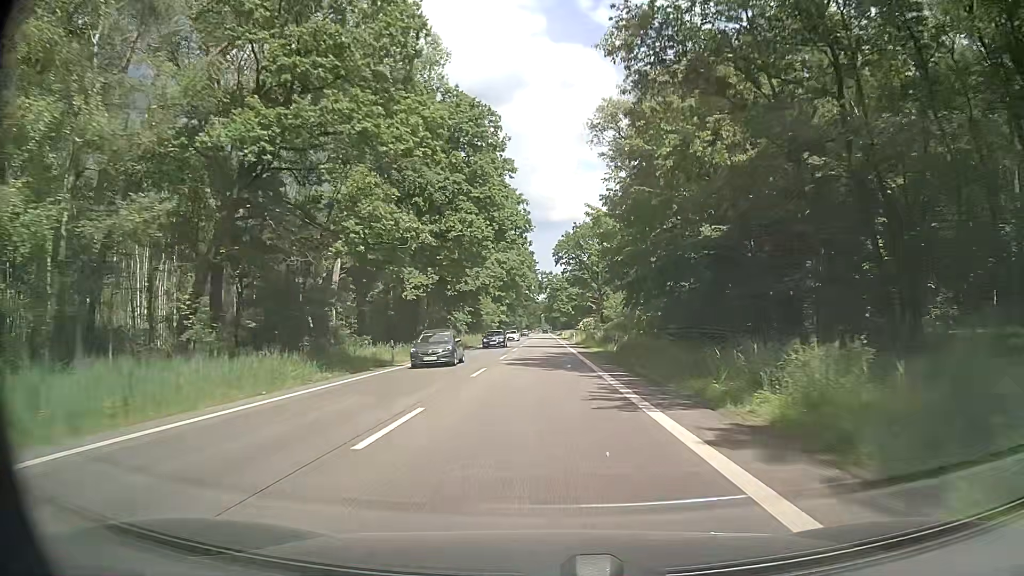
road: secondary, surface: asphalt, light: Day
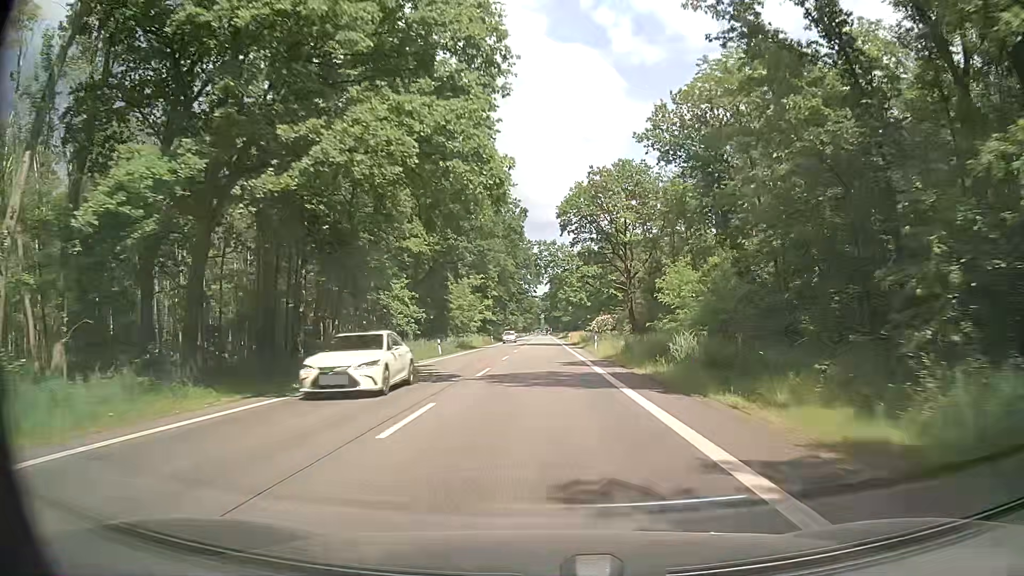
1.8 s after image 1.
(-0.2, +35.7) m; 0°
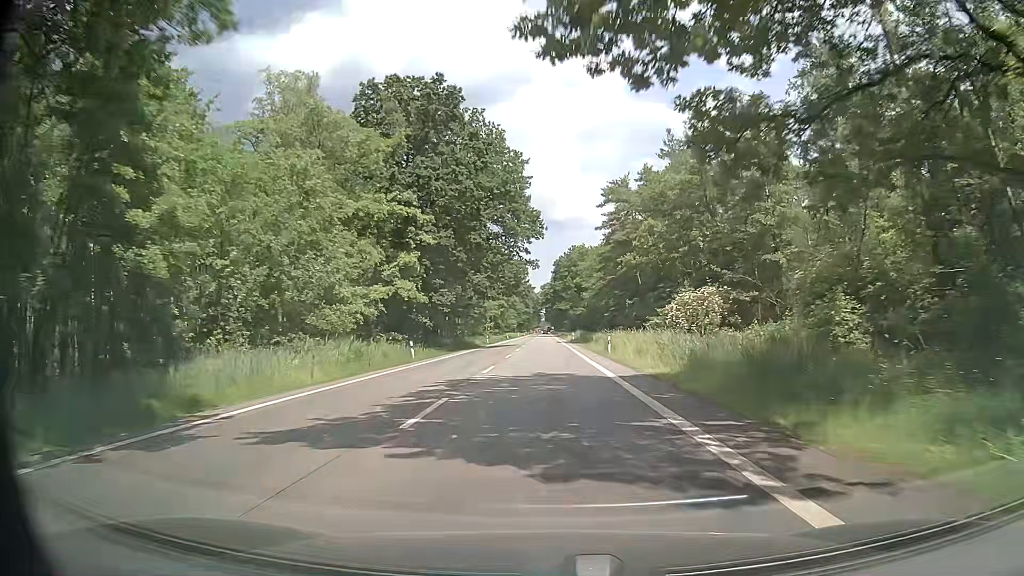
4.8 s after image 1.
(-0.2, +60.1) m; -1°
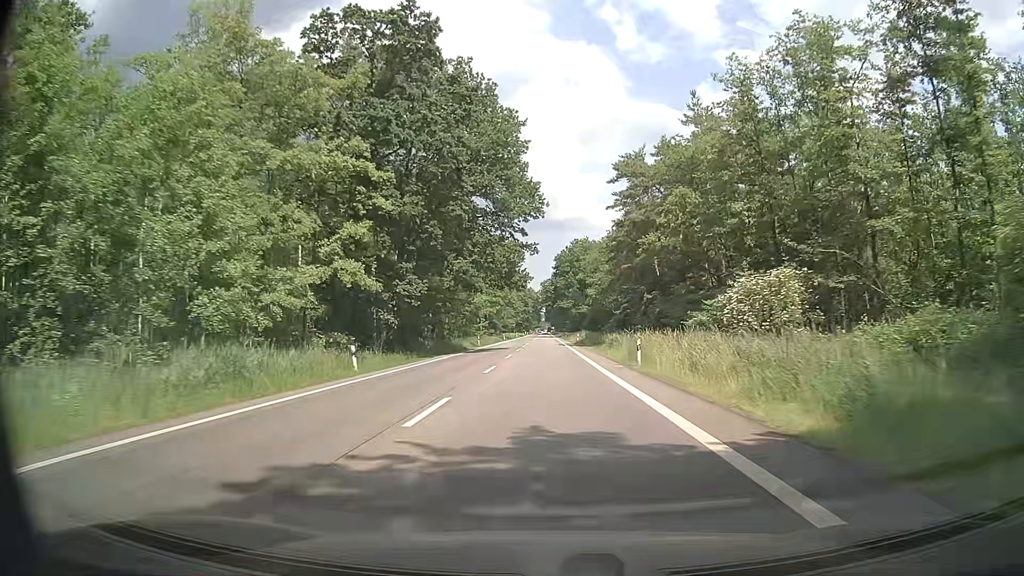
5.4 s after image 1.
(0.0, +12.1) m; 0°
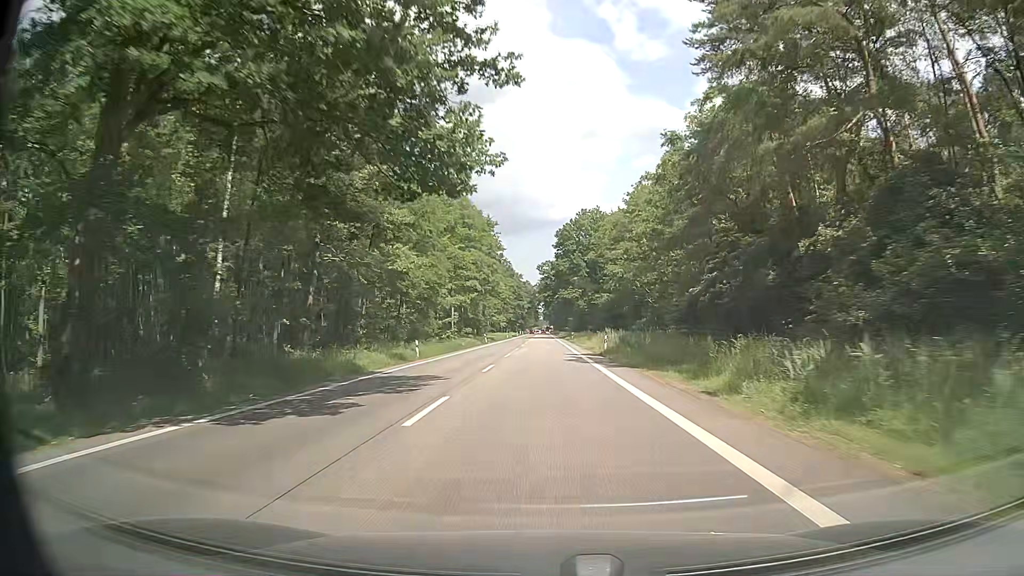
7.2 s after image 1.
(+0.2, +36.5) m; +1°
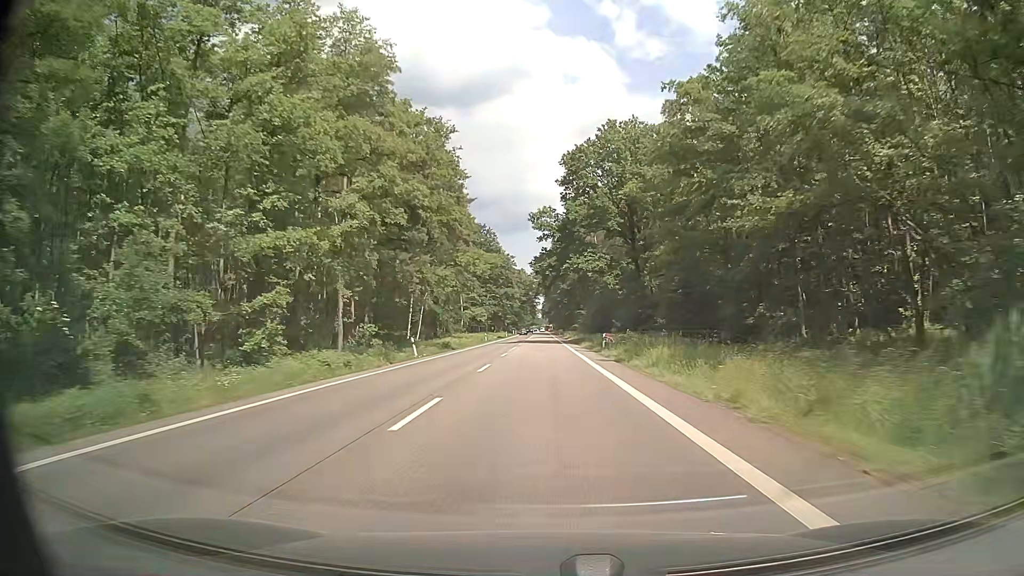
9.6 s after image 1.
(-0.1, +49.2) m; -1°
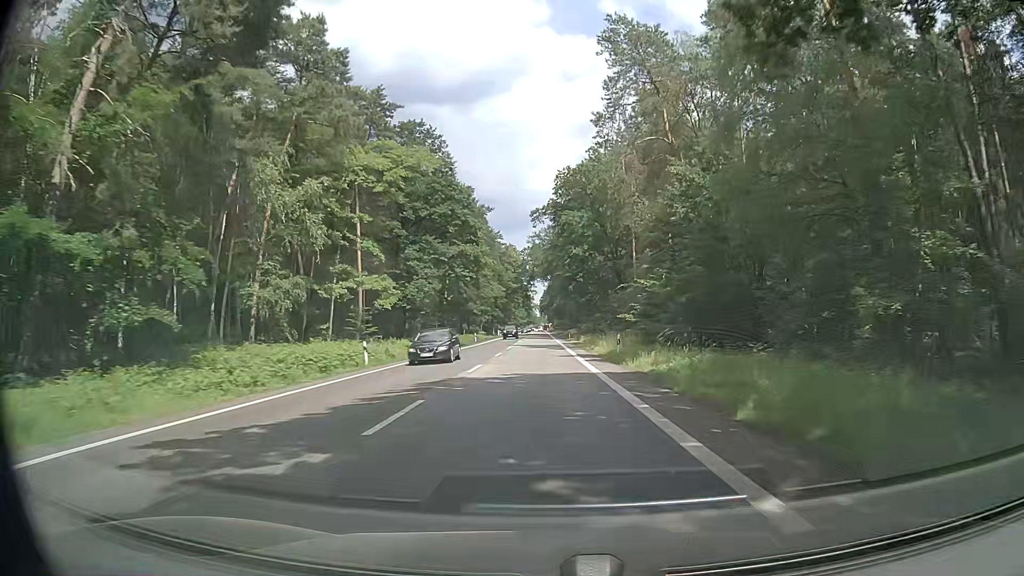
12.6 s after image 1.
(+0.6, +61.3) m; 0°
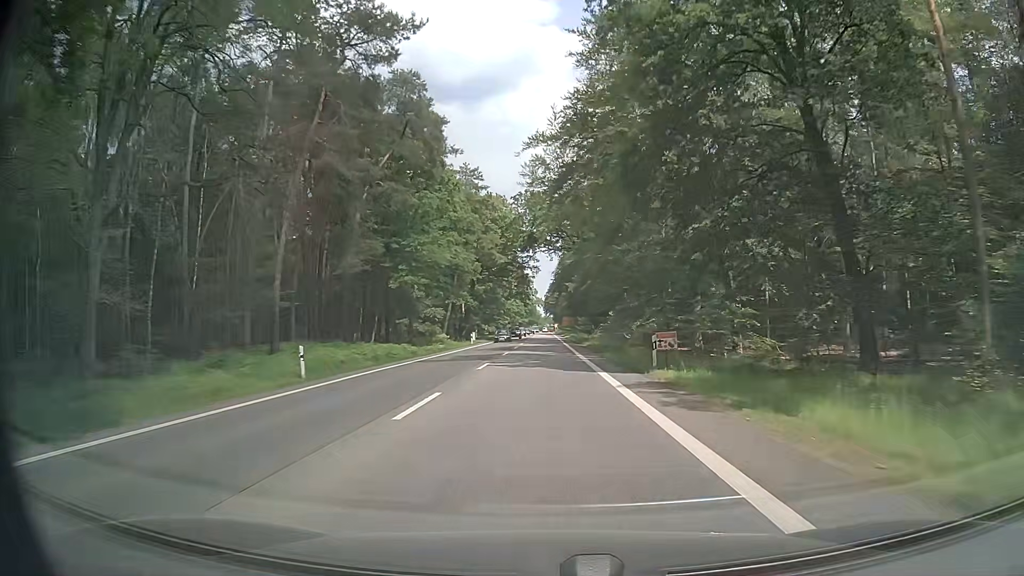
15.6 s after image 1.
(+0.1, +59.2) m; 0°
